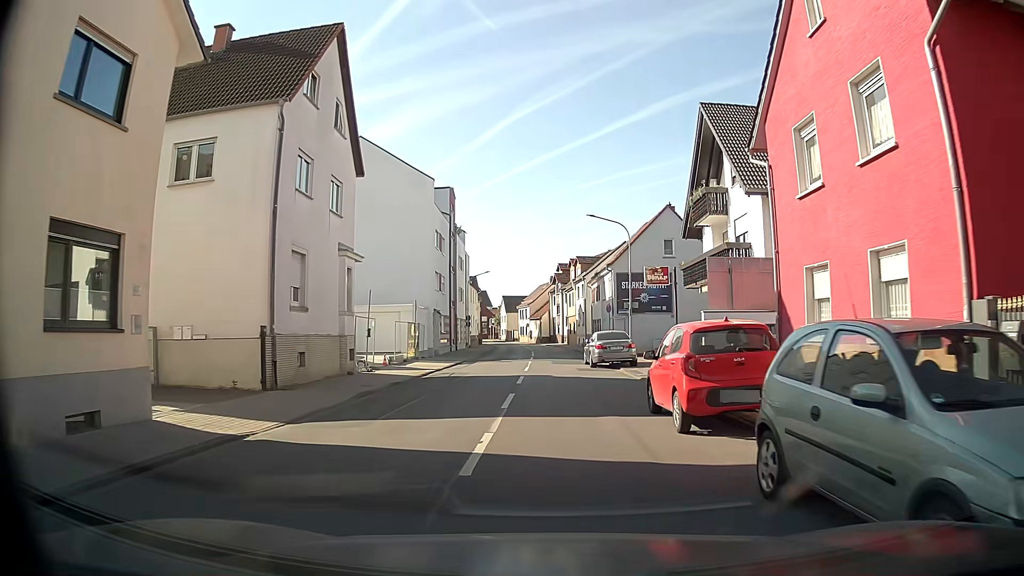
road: tertiary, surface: asphalt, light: Day
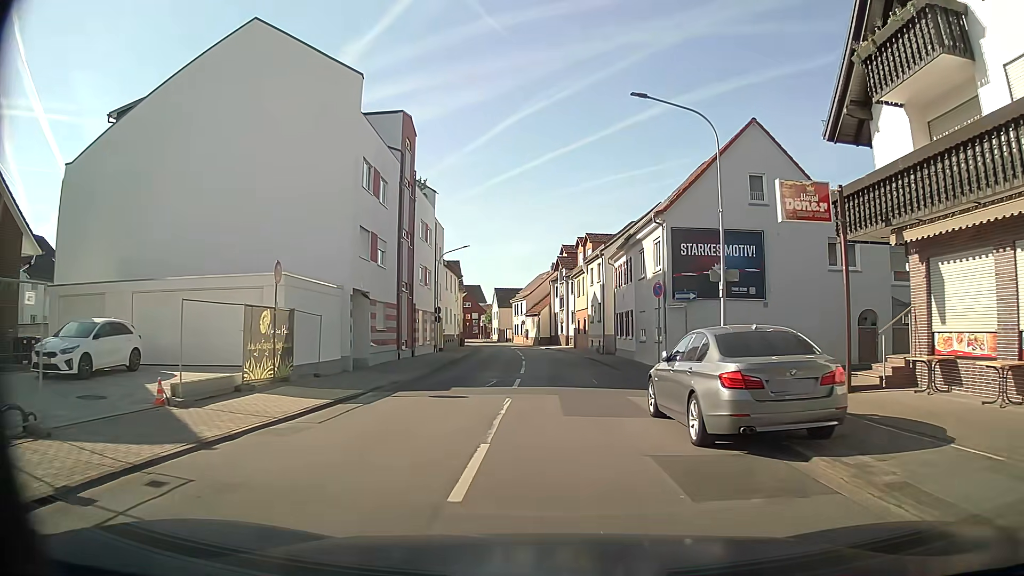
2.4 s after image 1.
(0.0, +19.2) m; 0°
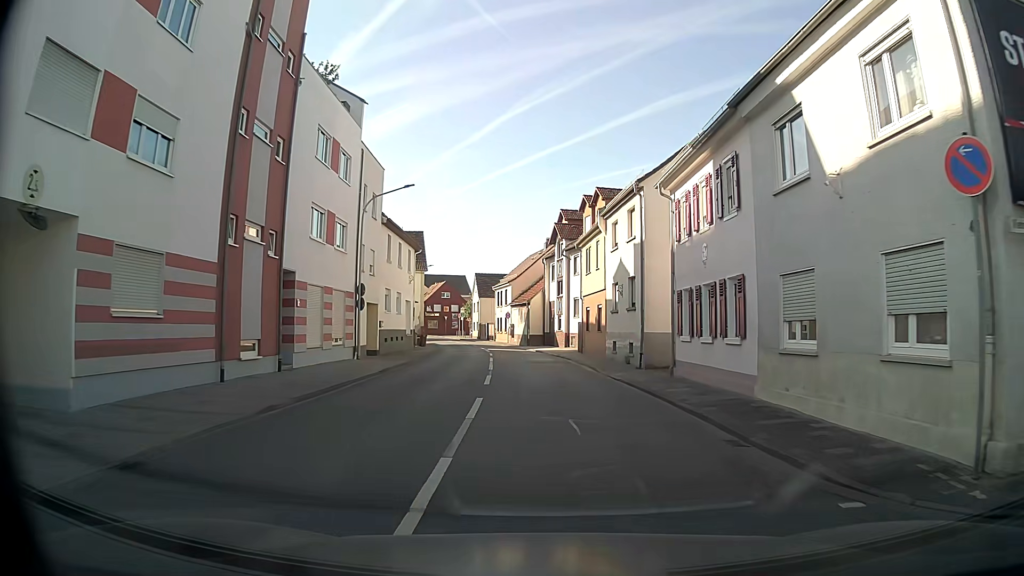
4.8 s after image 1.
(0.0, +19.4) m; 0°
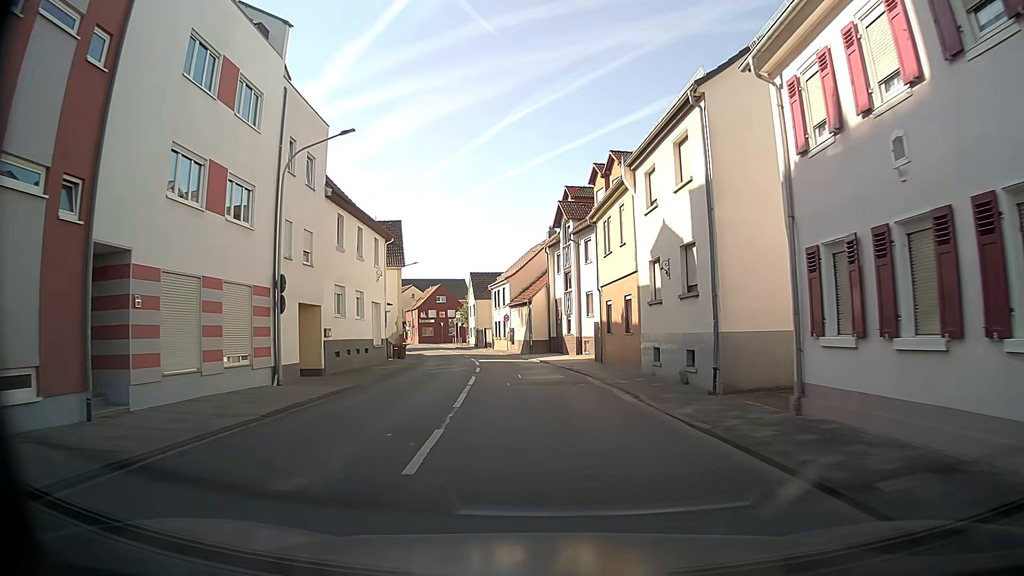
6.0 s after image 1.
(+0.1, +9.8) m; -1°
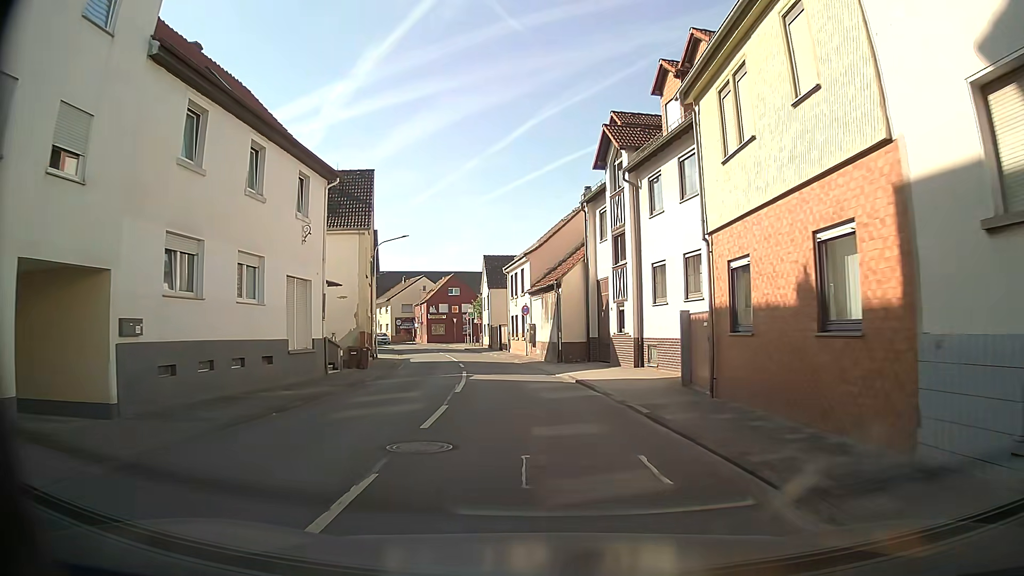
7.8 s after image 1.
(-0.2, +15.0) m; -2°
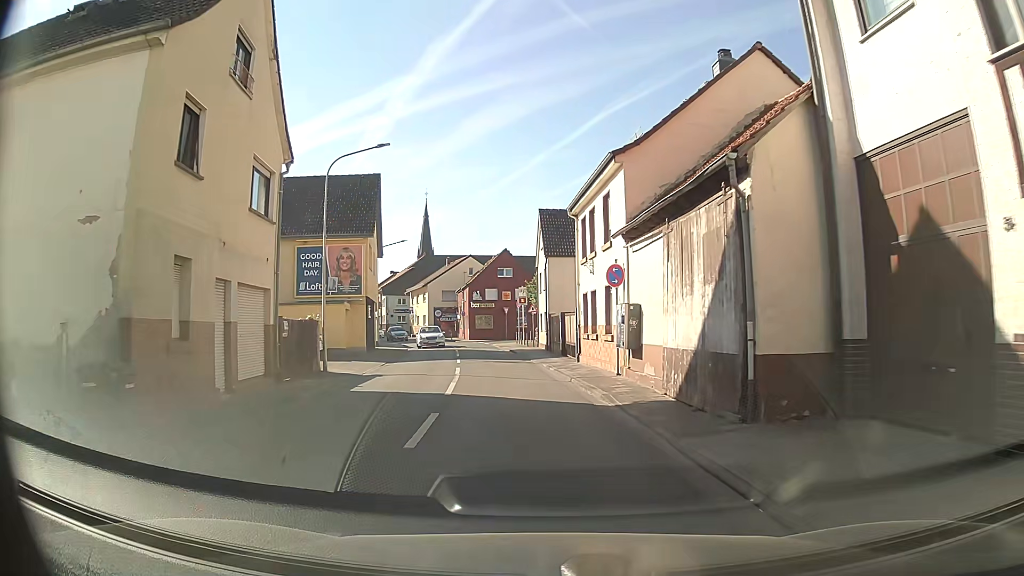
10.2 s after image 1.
(-1.0, +20.6) m; -5°
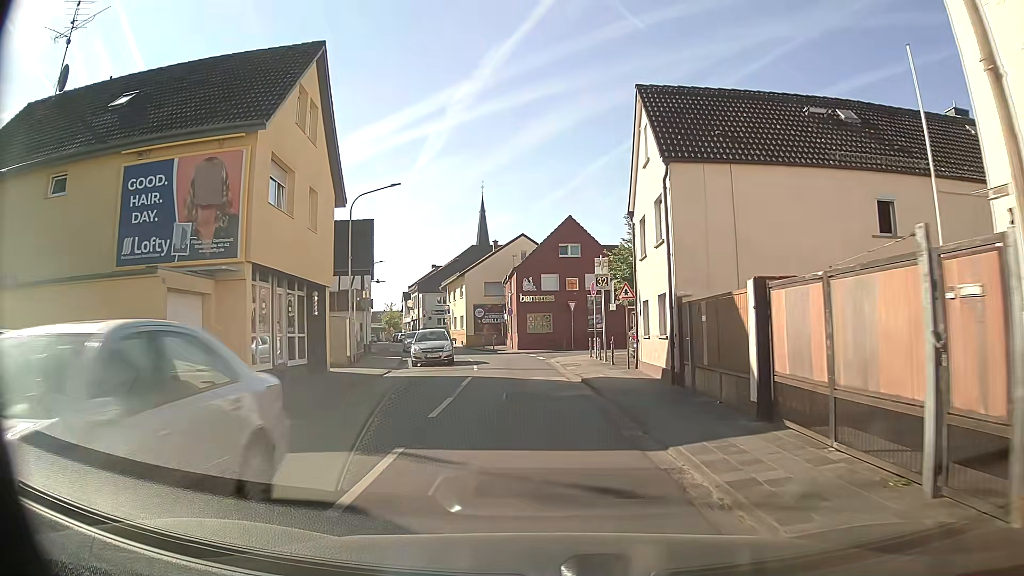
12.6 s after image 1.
(-1.1, +21.0) m; -5°
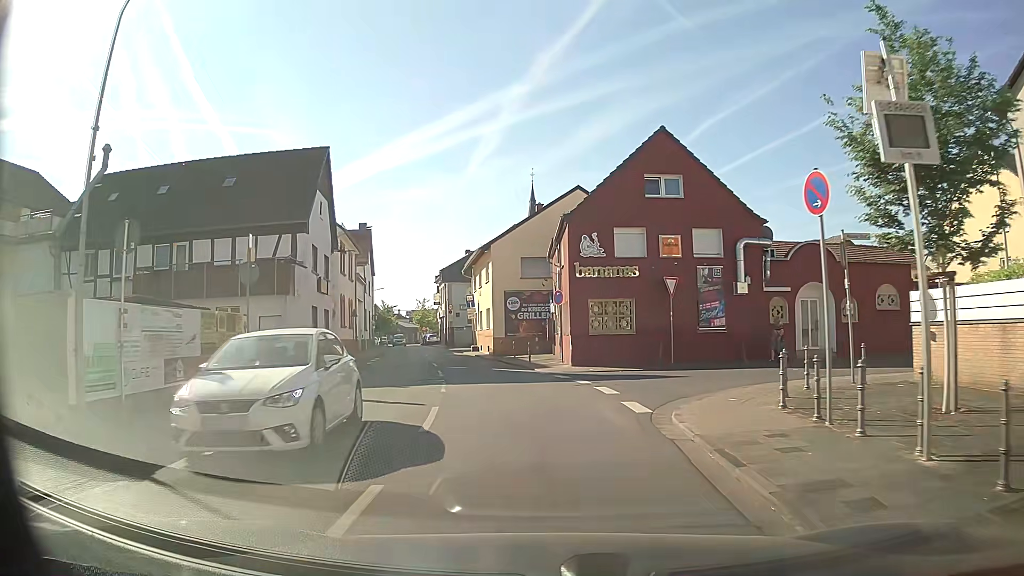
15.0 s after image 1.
(-0.8, +20.2) m; -5°
